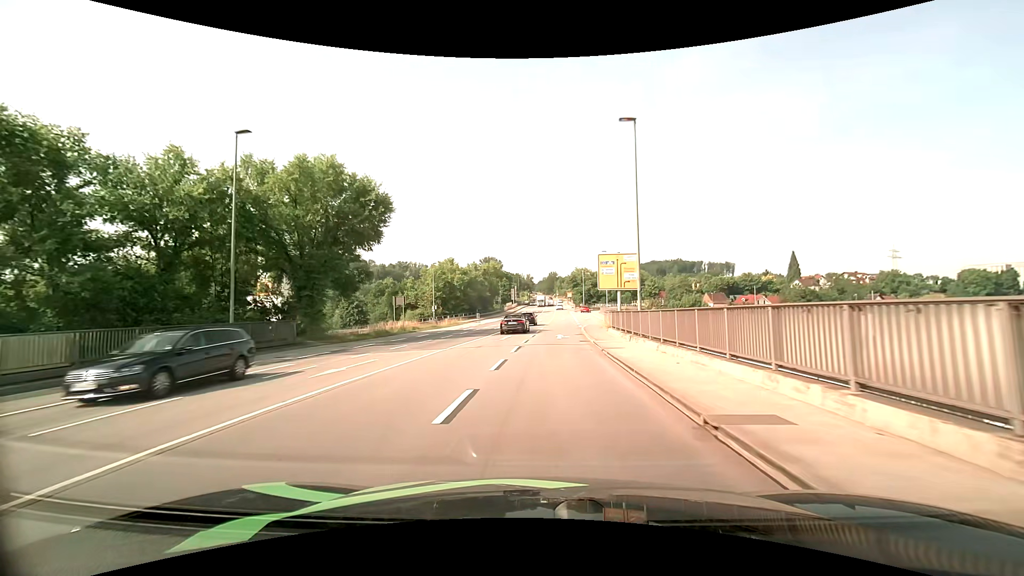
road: primary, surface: asphalt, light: Day
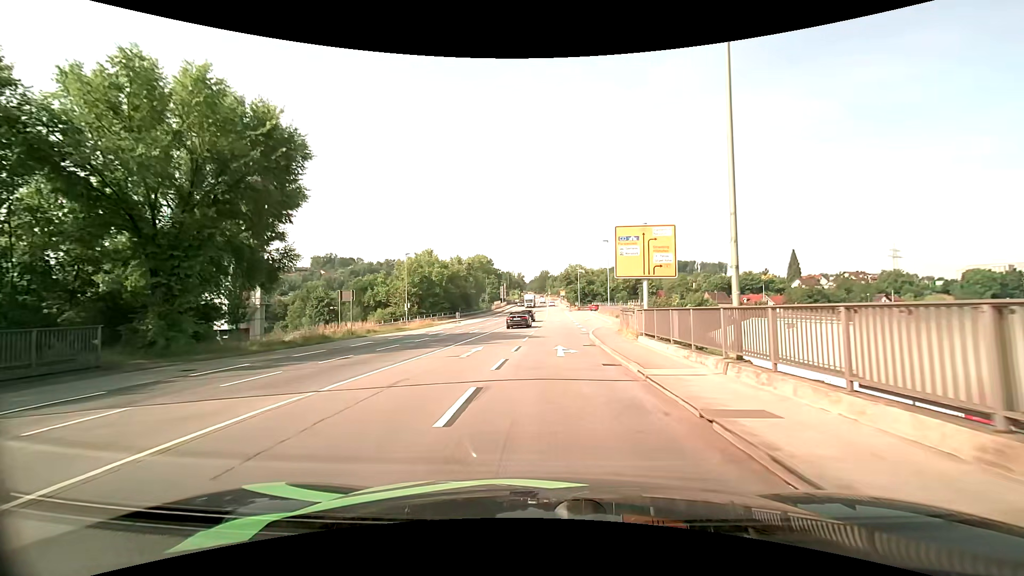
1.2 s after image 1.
(+0.1, +12.0) m; +1°
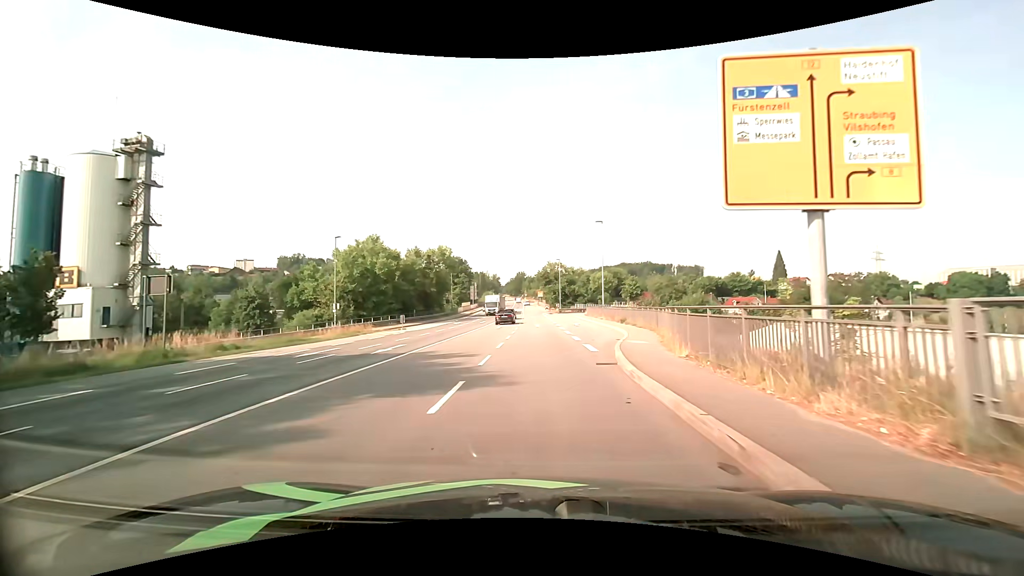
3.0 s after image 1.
(+0.3, +17.2) m; +3°
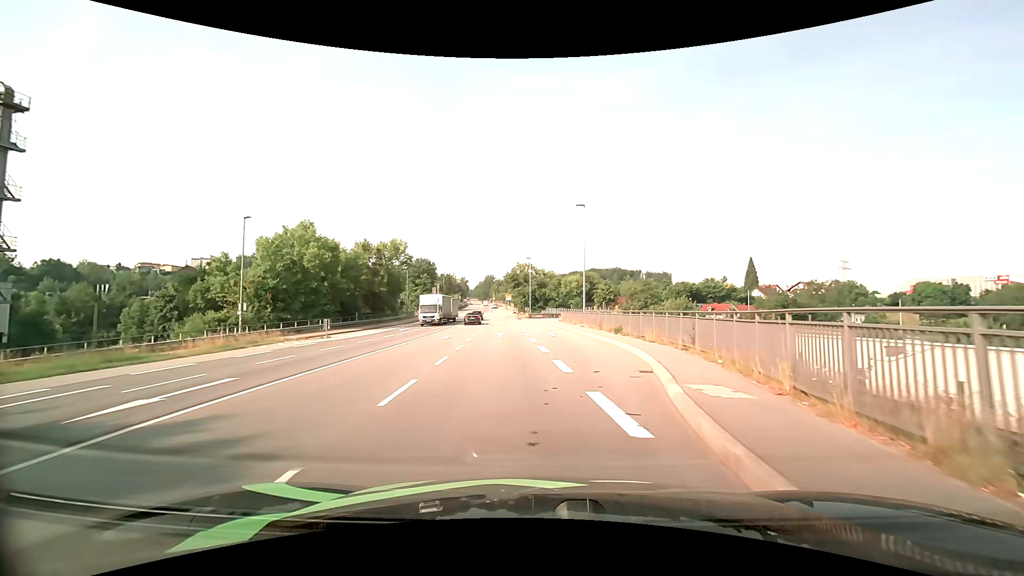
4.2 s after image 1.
(+0.2, +11.1) m; +3°
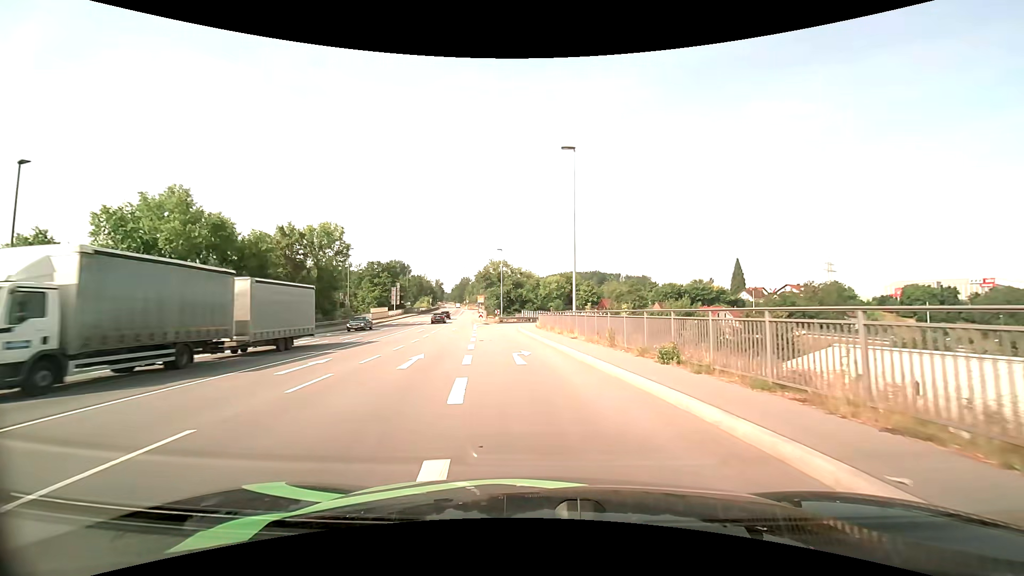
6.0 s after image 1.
(+0.9, +15.9) m; +3°
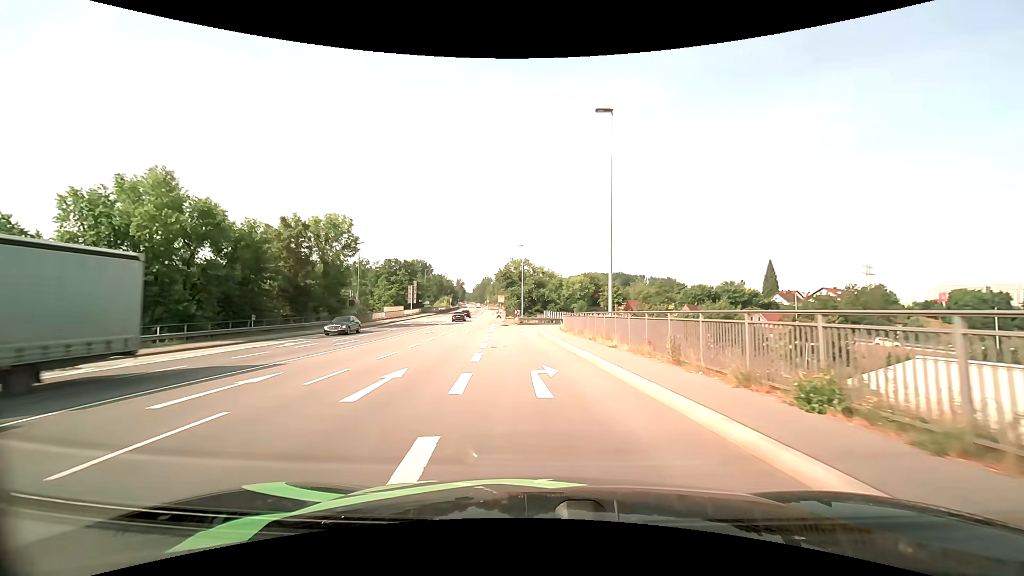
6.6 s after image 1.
(-0.1, +5.3) m; -3°
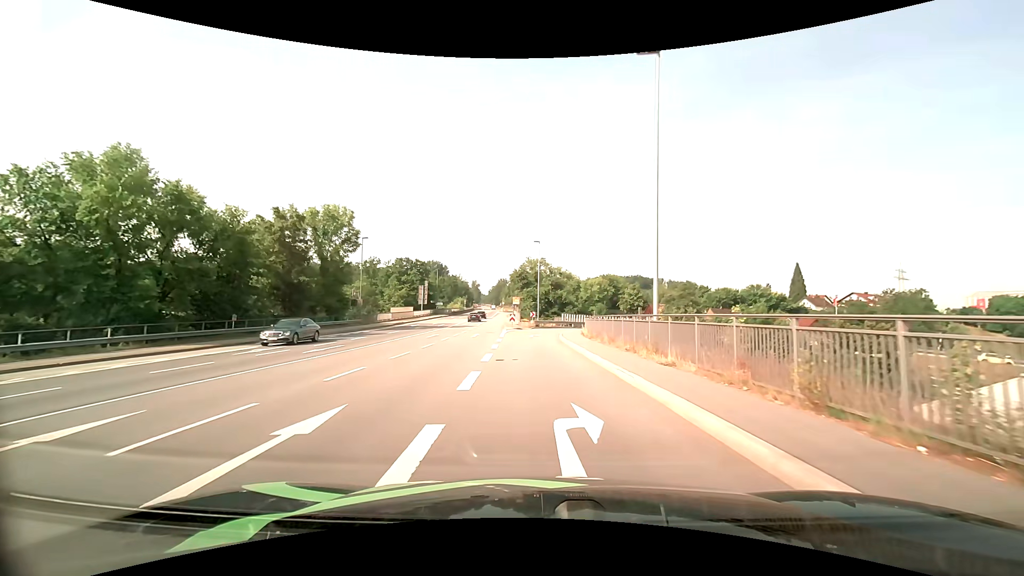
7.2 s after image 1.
(-0.1, +5.3) m; -2°
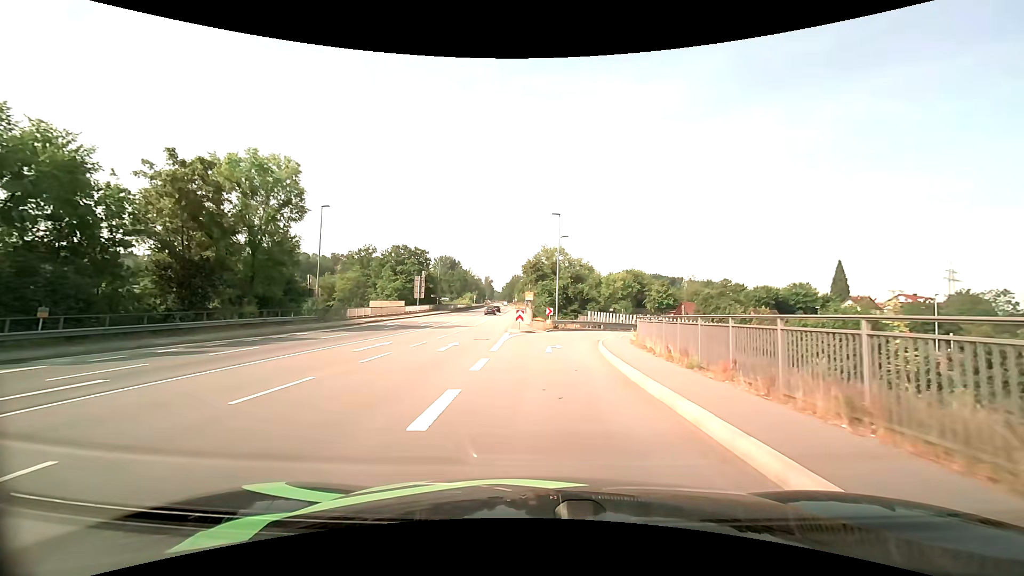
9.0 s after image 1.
(-0.3, +15.5) m; -2°
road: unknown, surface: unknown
(0, +10) (0, +20) (+2, +30) (+4, +40) (+9, +48) (+15, +56) (+24, +62) (+33, +65) (+43, +65) (+53, +64) m
